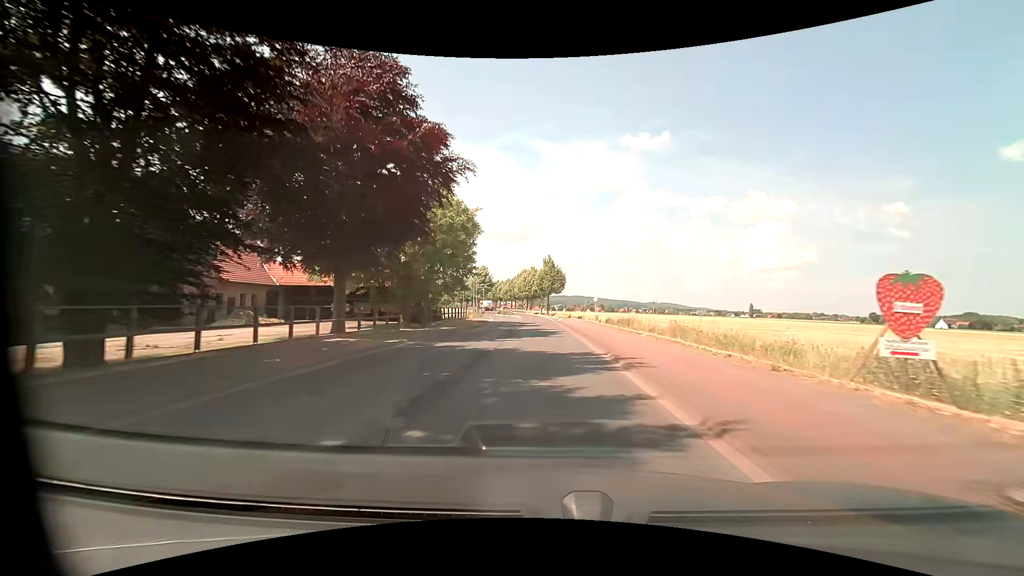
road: primary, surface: asphalt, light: Day
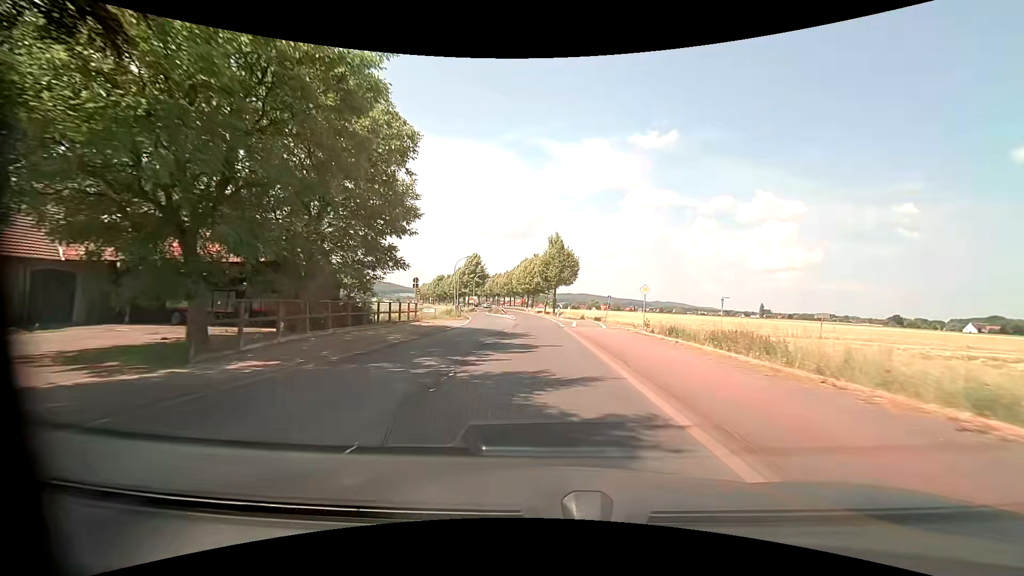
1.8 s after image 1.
(0.0, +23.7) m; -1°
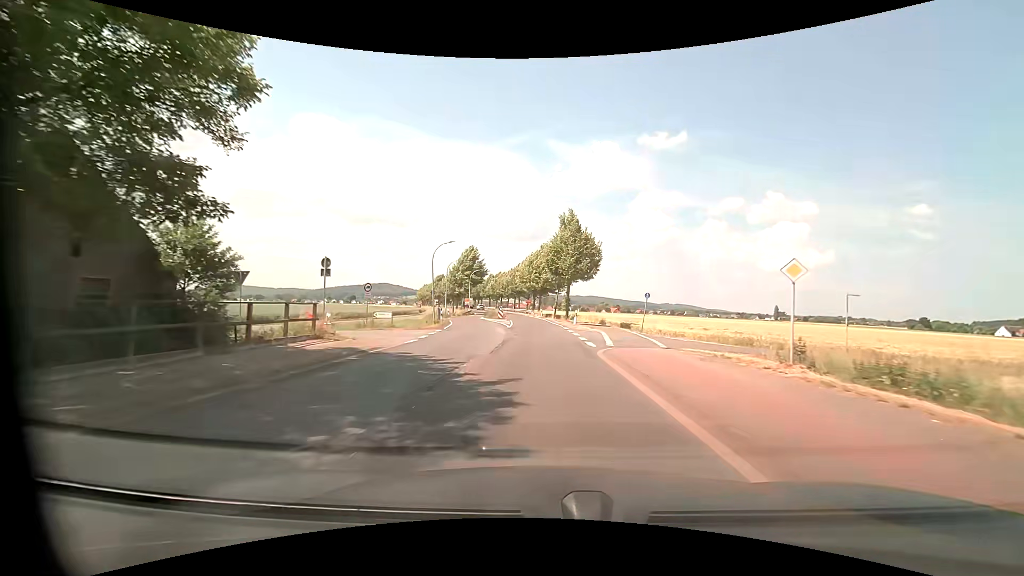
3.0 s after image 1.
(0.0, +15.8) m; -1°
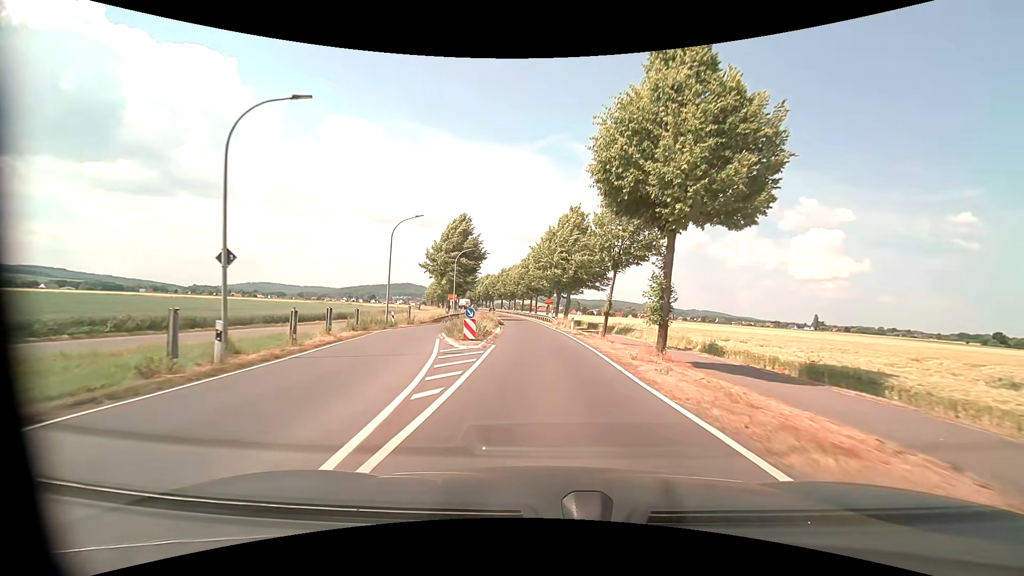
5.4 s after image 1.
(-0.4, +31.6) m; -2°
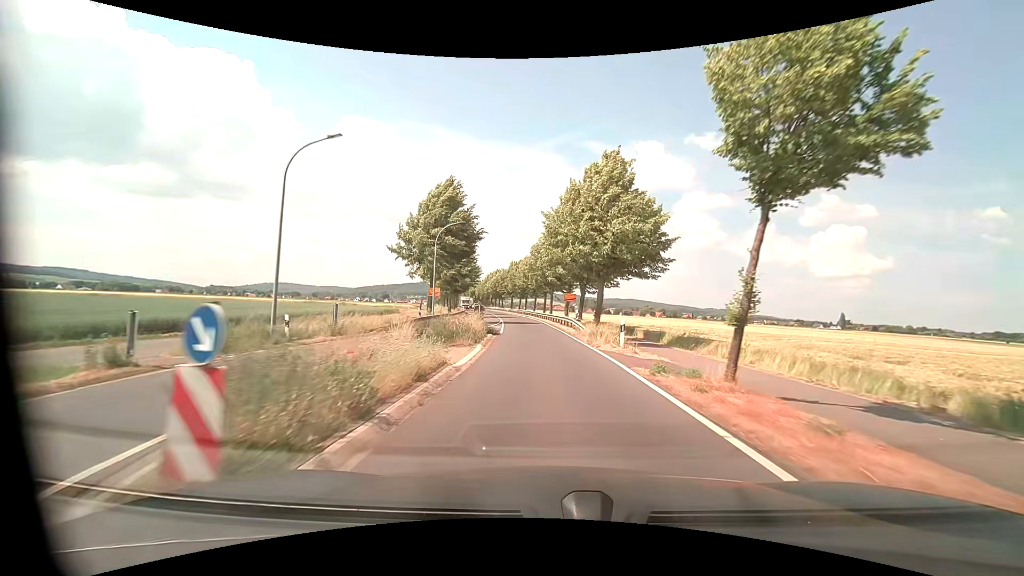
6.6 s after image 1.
(-0.2, +15.8) m; -1°
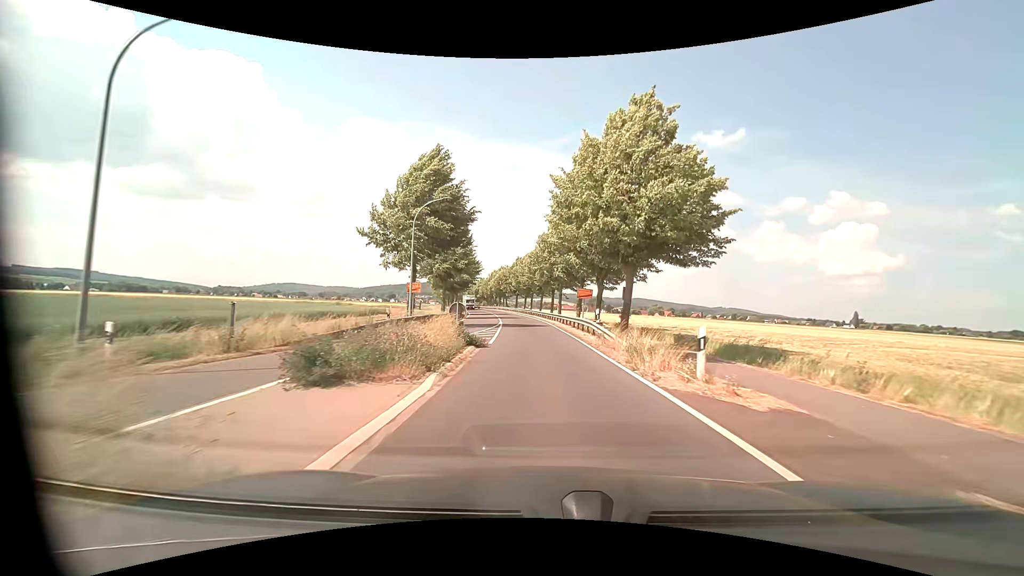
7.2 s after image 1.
(-0.1, +7.9) m; -1°
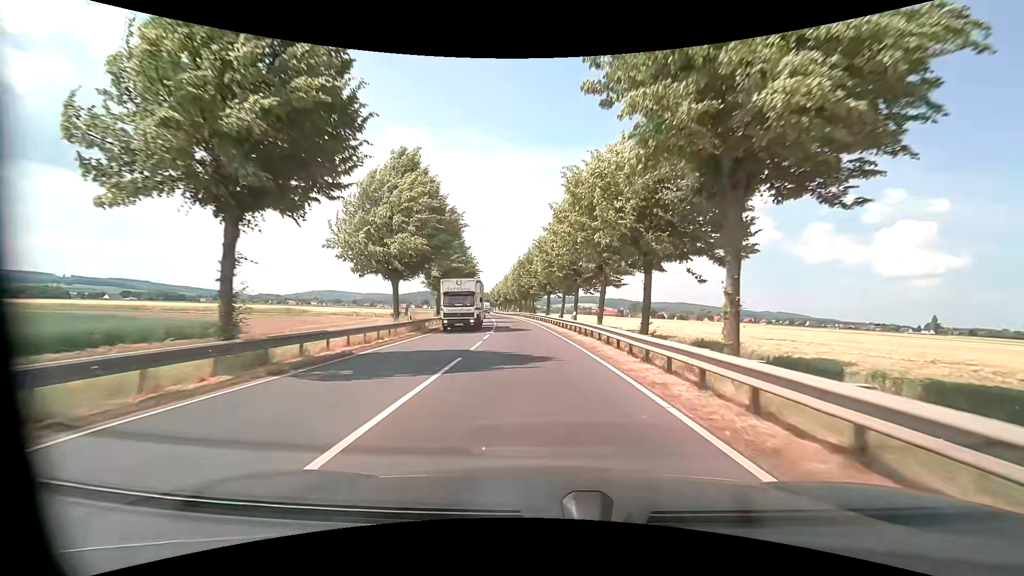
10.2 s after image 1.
(-1.7, +41.0) m; -5°
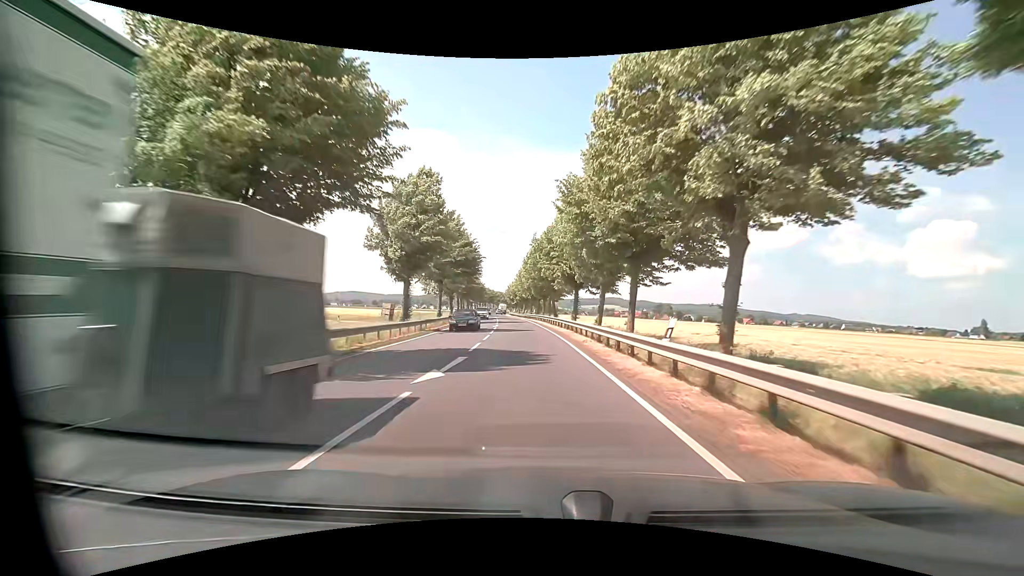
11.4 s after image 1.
(-0.3, +18.7) m; -2°
(0, +10) (-1, +20) (-1, +30) (-2, +40) (-3, +50) (-4, +60) (-5, +70) (-6, +80) (-7, +90) (-8, +100) m
